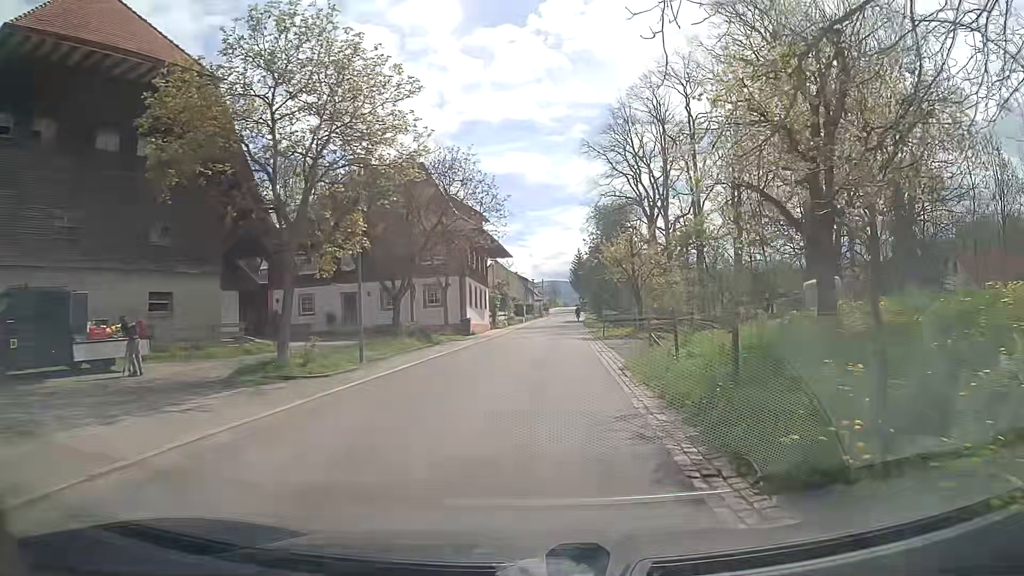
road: tertiary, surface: asphalt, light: Day
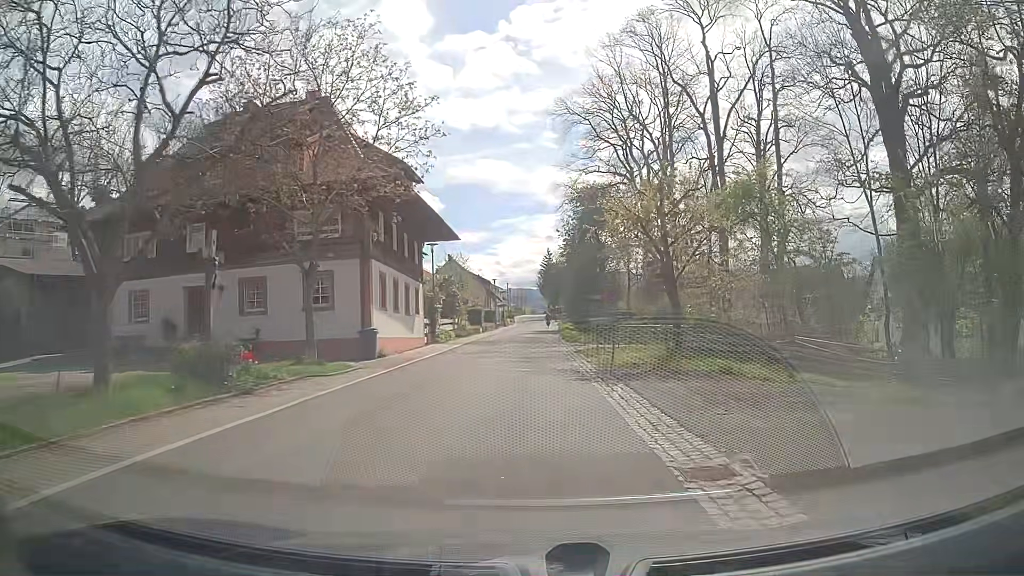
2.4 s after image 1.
(0.0, +17.8) m; +1°
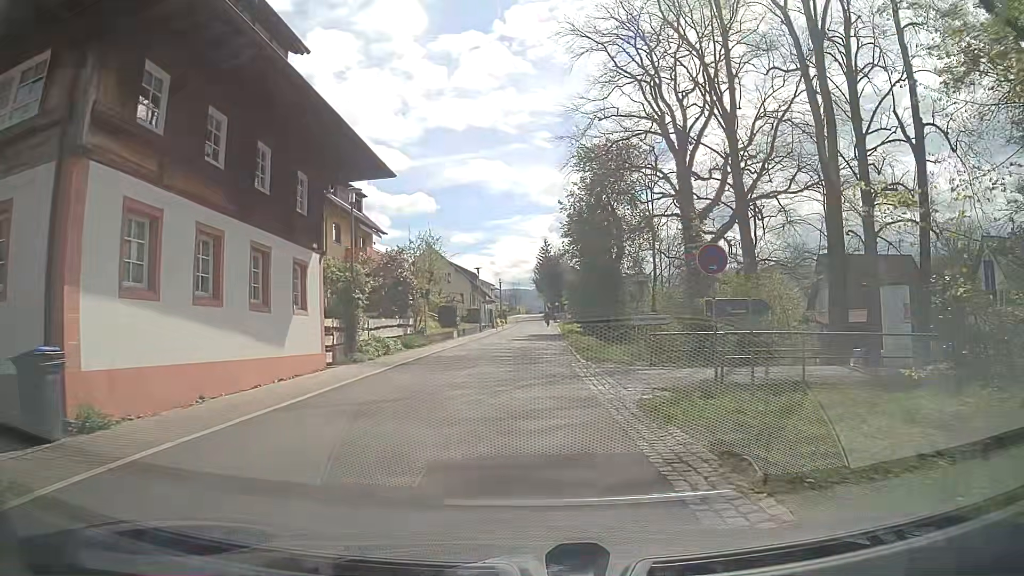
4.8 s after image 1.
(+0.3, +17.8) m; +1°
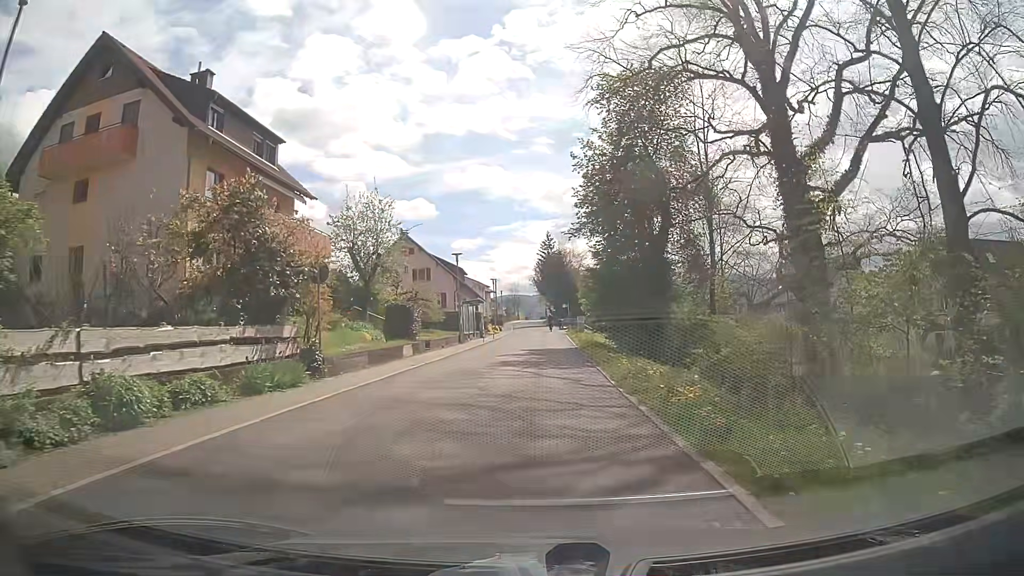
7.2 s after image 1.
(-0.1, +17.8) m; -1°
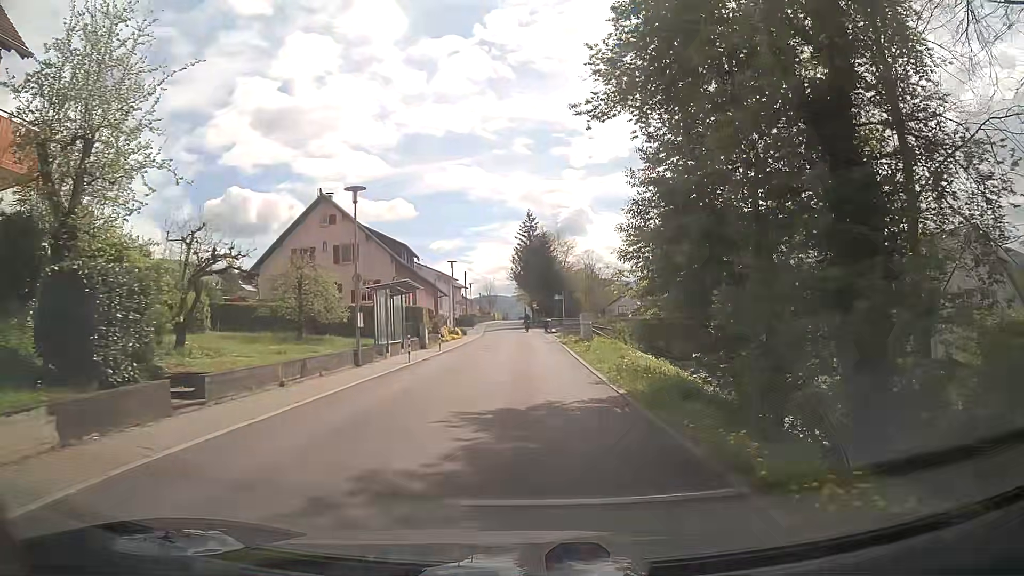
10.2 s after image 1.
(+0.5, +22.2) m; +2°
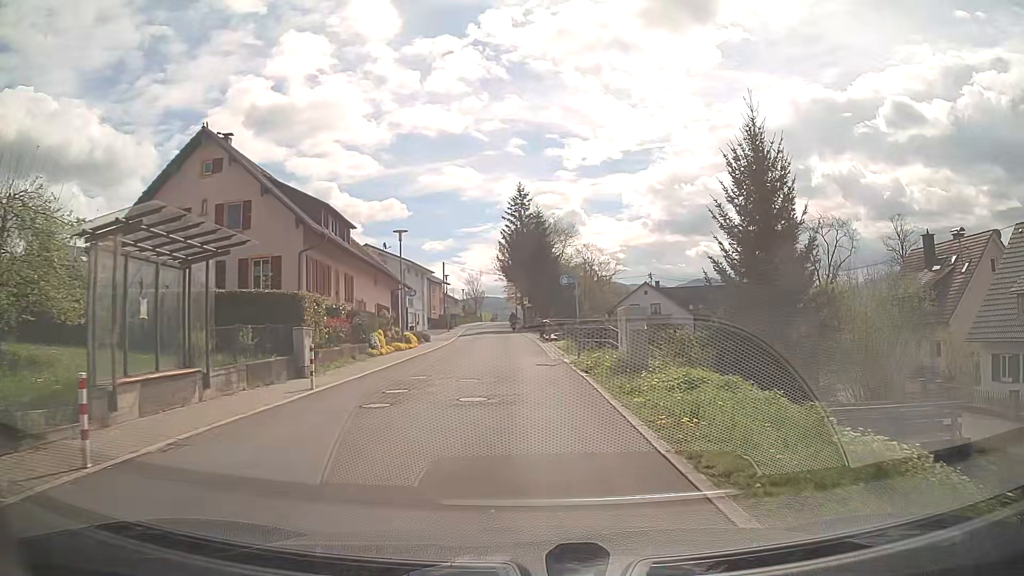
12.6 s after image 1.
(+0.4, +17.8) m; +2°
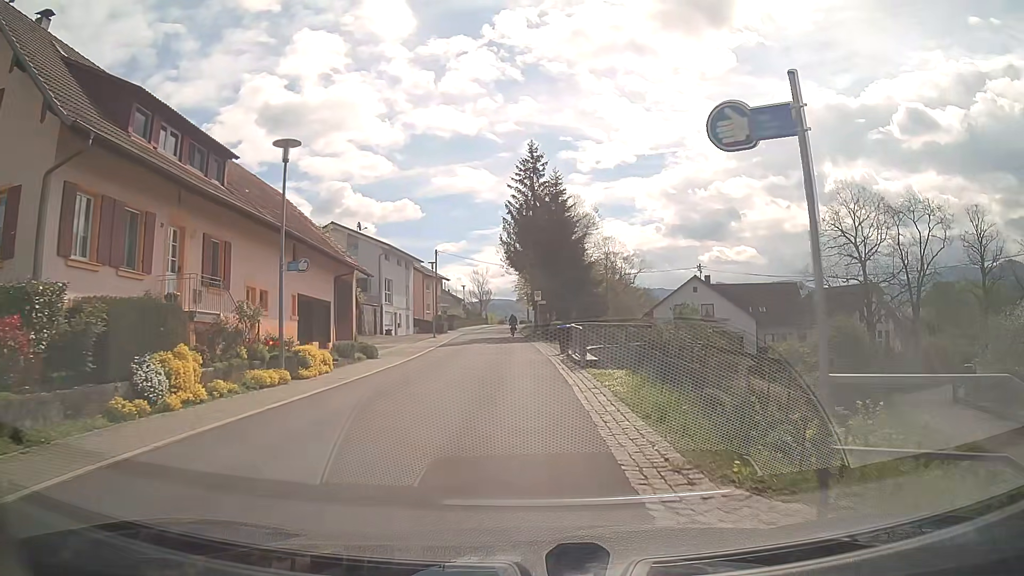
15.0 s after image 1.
(-0.2, +17.8) m; -1°
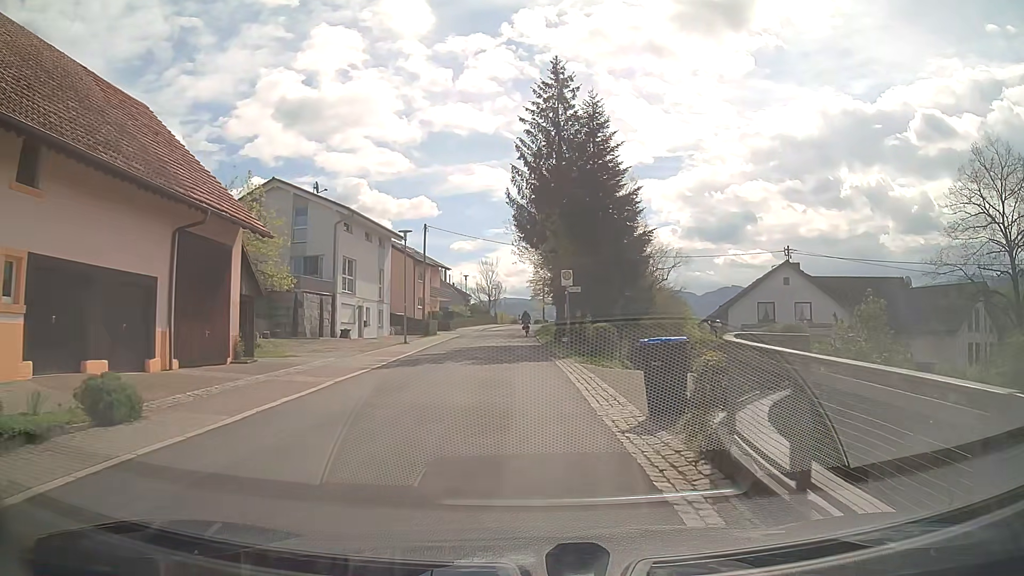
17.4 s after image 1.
(-0.4, +17.8) m; -2°
(0, +10) (0, +20) (-1, +30) (-1, +40) (-1, +50) (-1, +60) (0, +70) (0, +80) (+1, +90) (+2, +100) m
